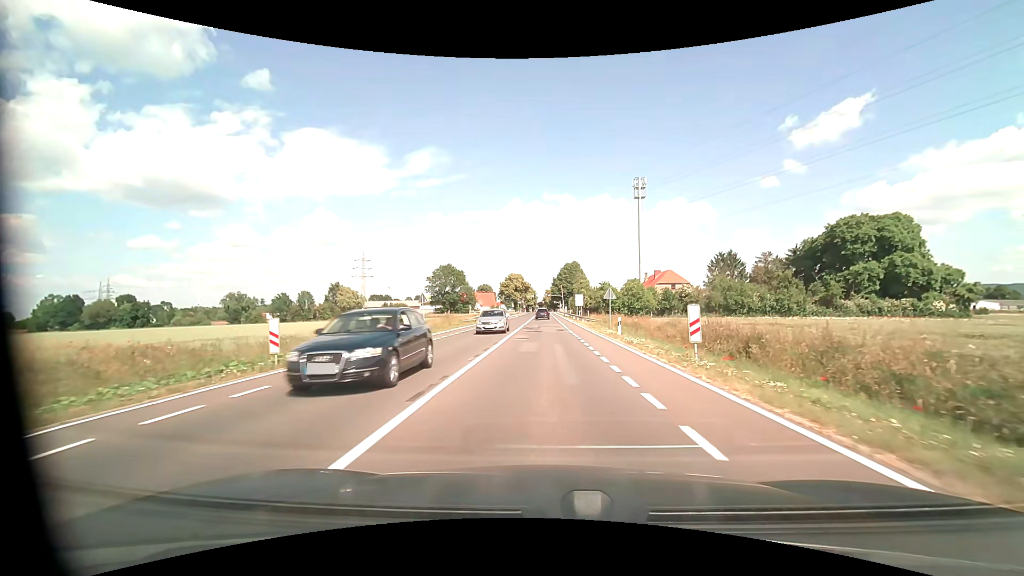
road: tertiary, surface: asphalt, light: Day
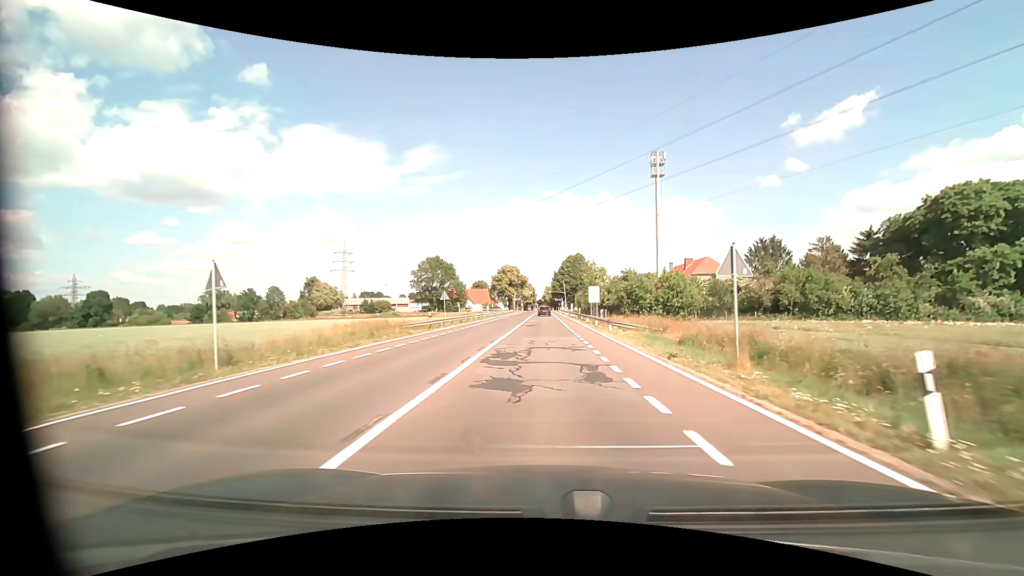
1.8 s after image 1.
(0.0, +22.6) m; 0°
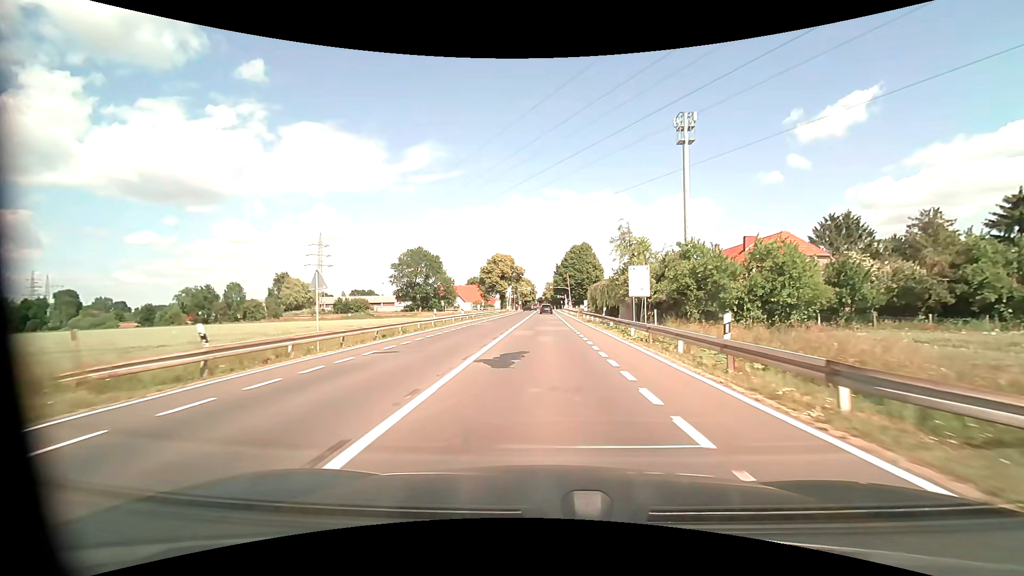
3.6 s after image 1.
(0.0, +23.5) m; 0°
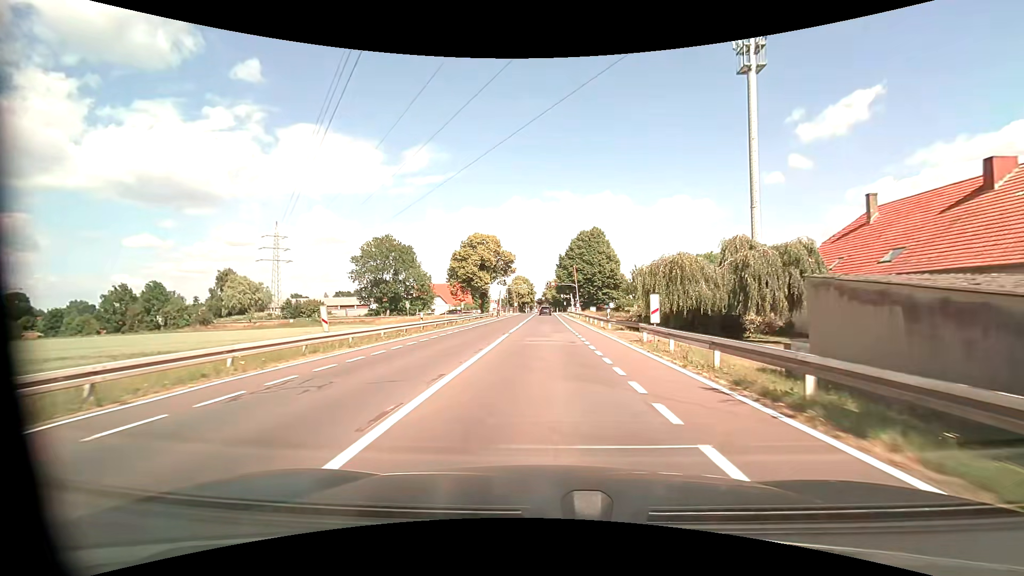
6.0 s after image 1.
(-0.1, +31.2) m; 0°
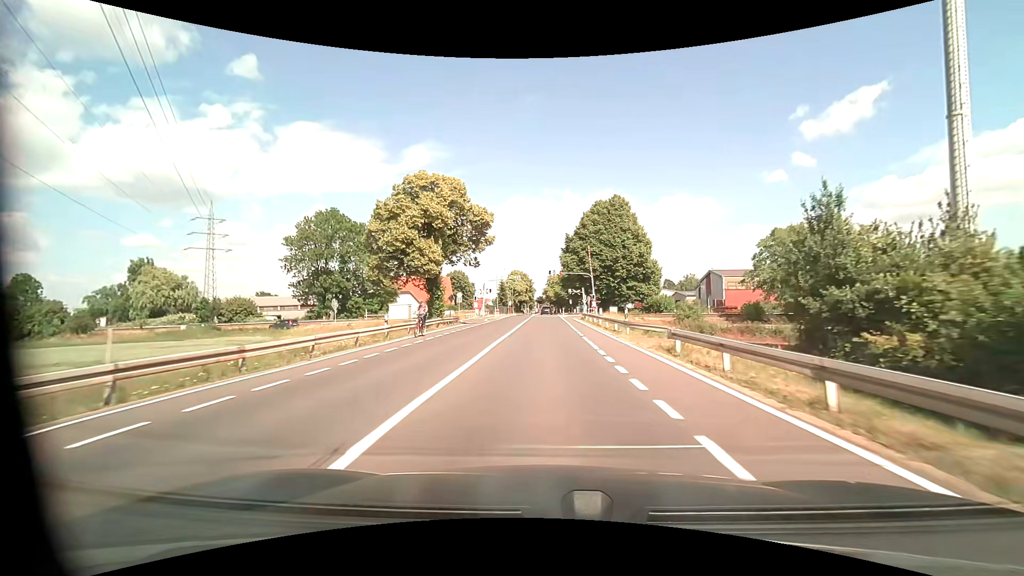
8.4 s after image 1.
(0.0, +31.8) m; 0°
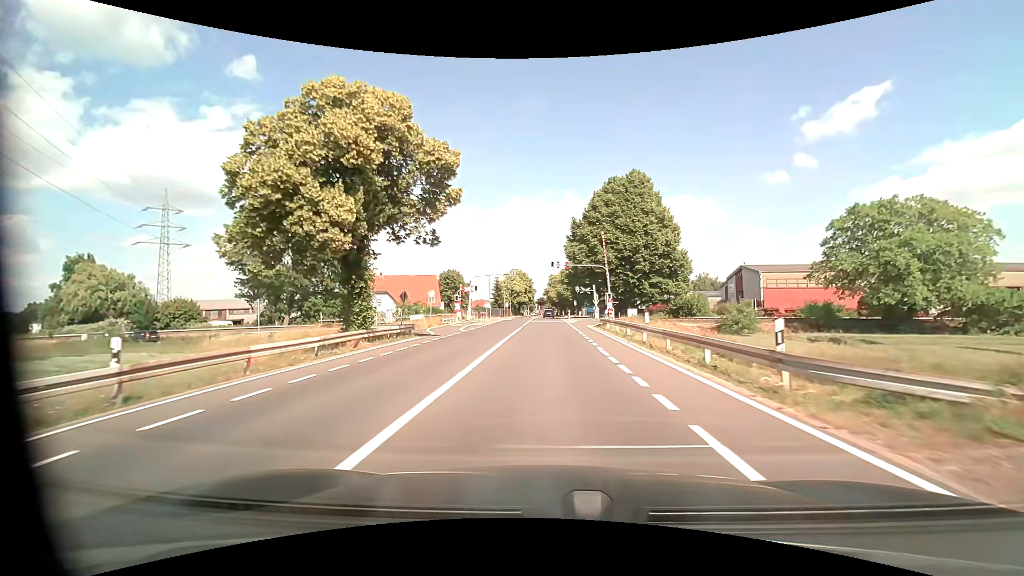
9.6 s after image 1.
(0.0, +16.0) m; 0°
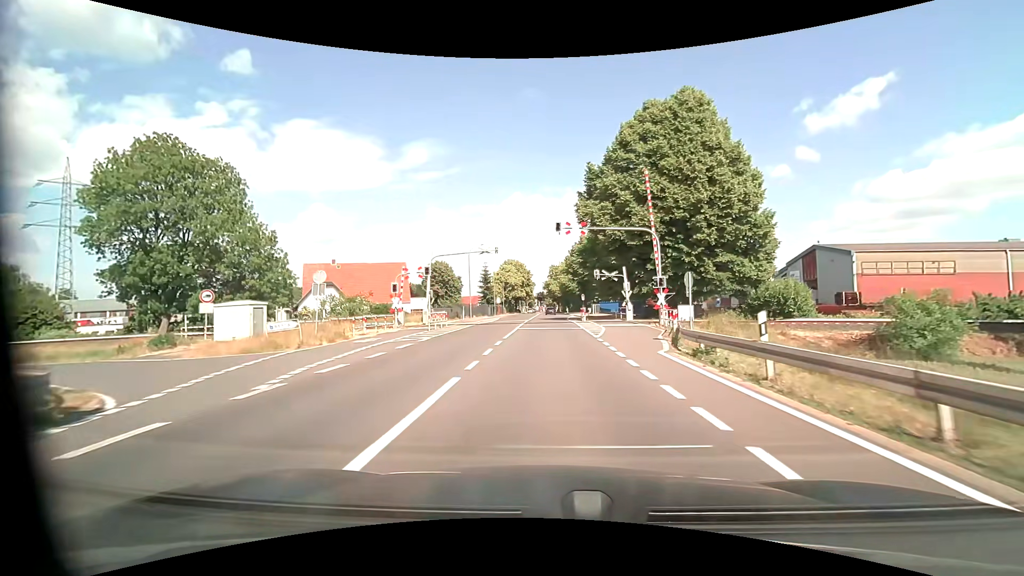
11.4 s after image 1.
(0.0, +23.3) m; -1°
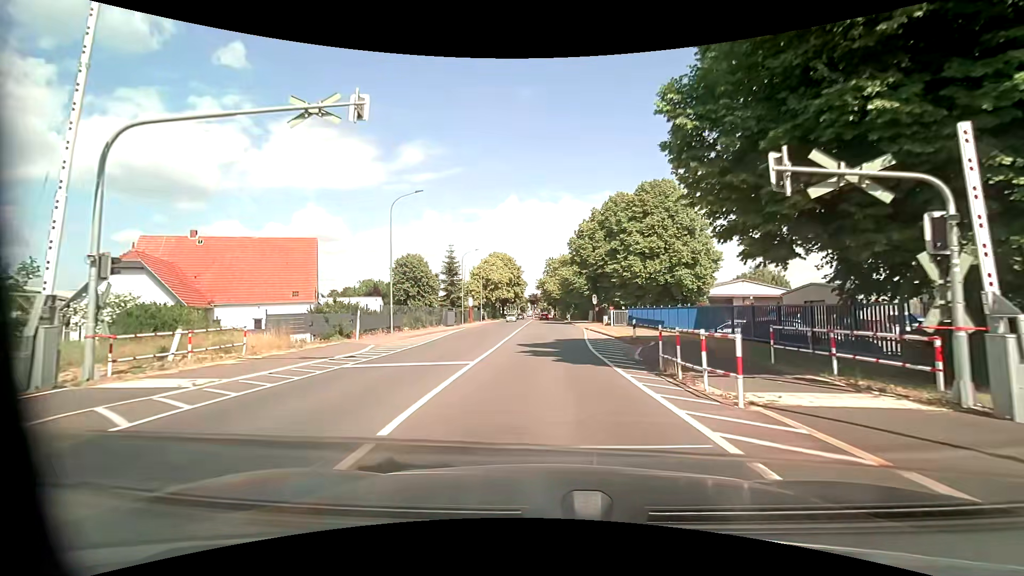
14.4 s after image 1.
(+0.5, +30.9) m; +1°
(0, +10) (0, +20) (0, +30) (0, +40) (0, +50) (0, +60) (+1, +70) (+1, +80) (+1, +90) (+1, +100) m
